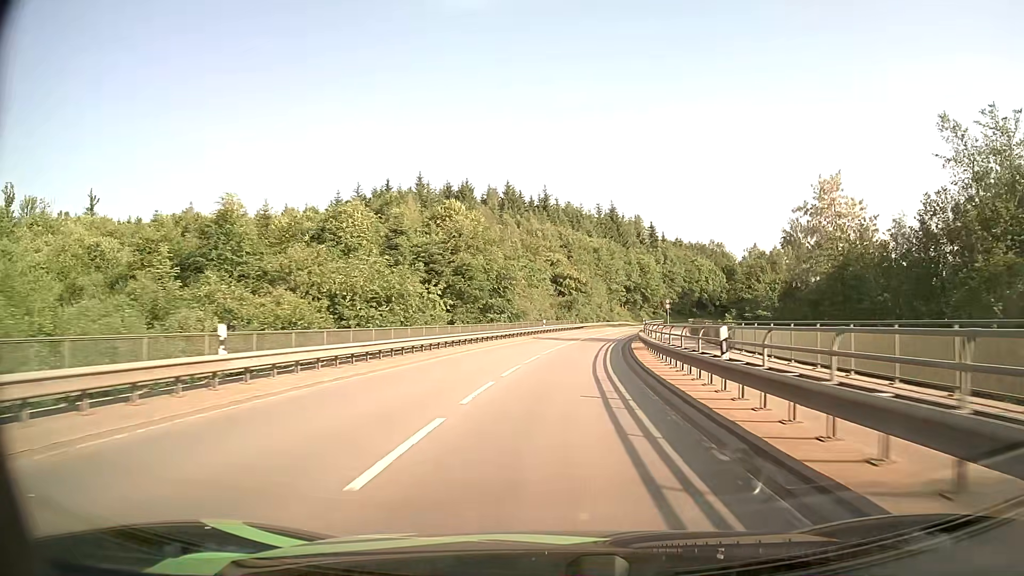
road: secondary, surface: asphalt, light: Day
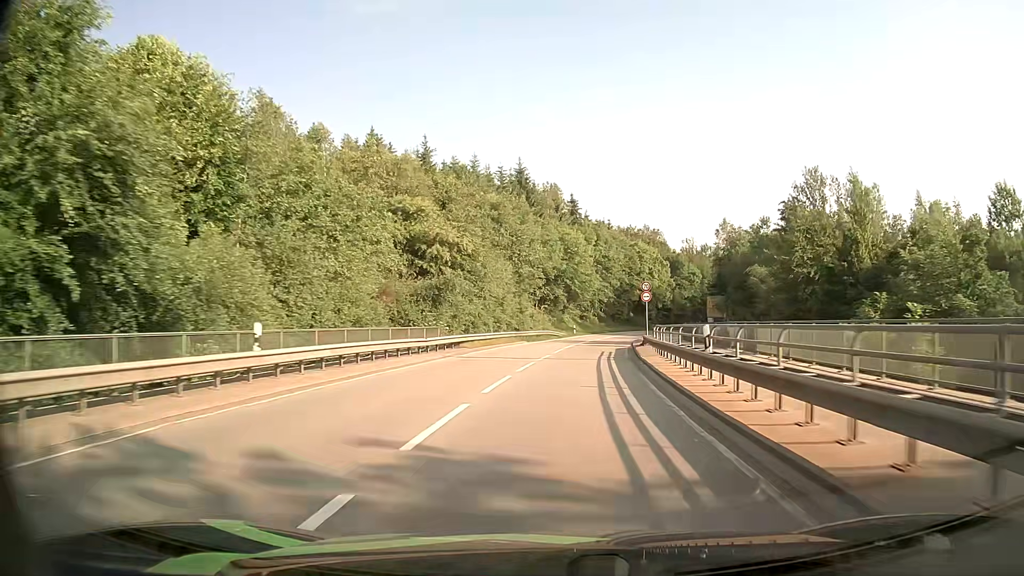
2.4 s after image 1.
(+3.3, +46.1) m; +8°
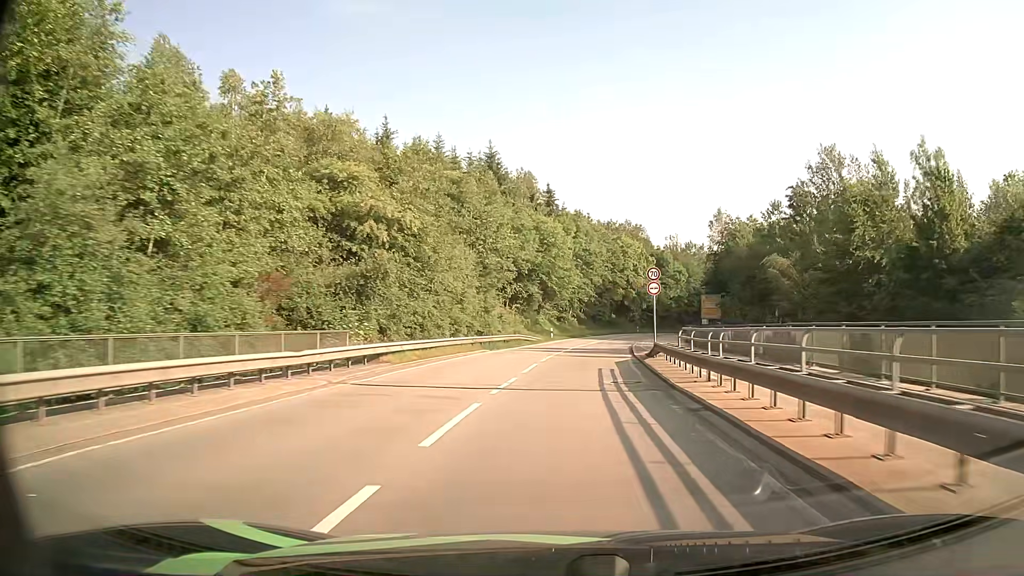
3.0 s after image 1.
(+0.2, +11.5) m; +2°
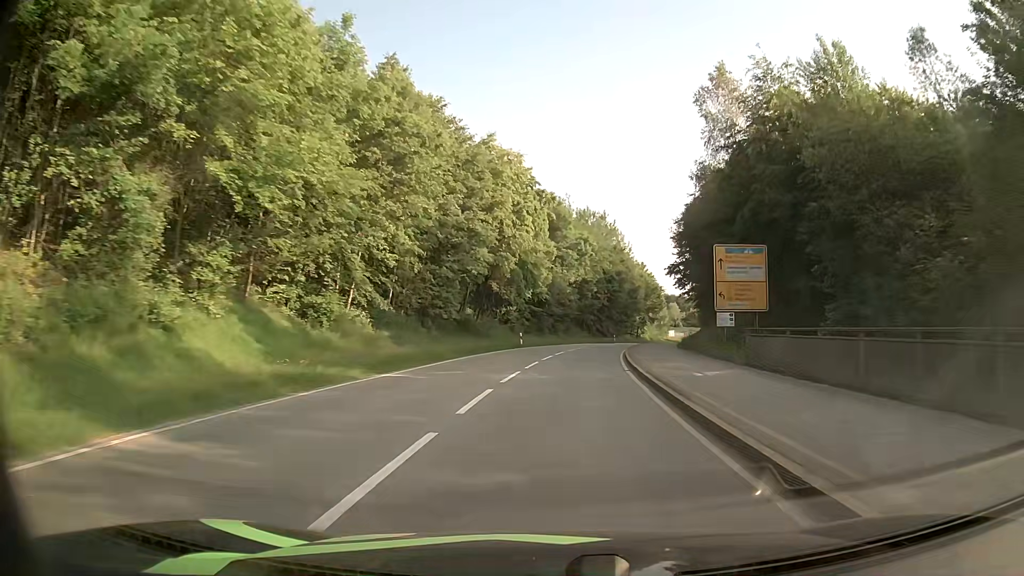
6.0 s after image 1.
(+5.9, +56.4) m; +12°
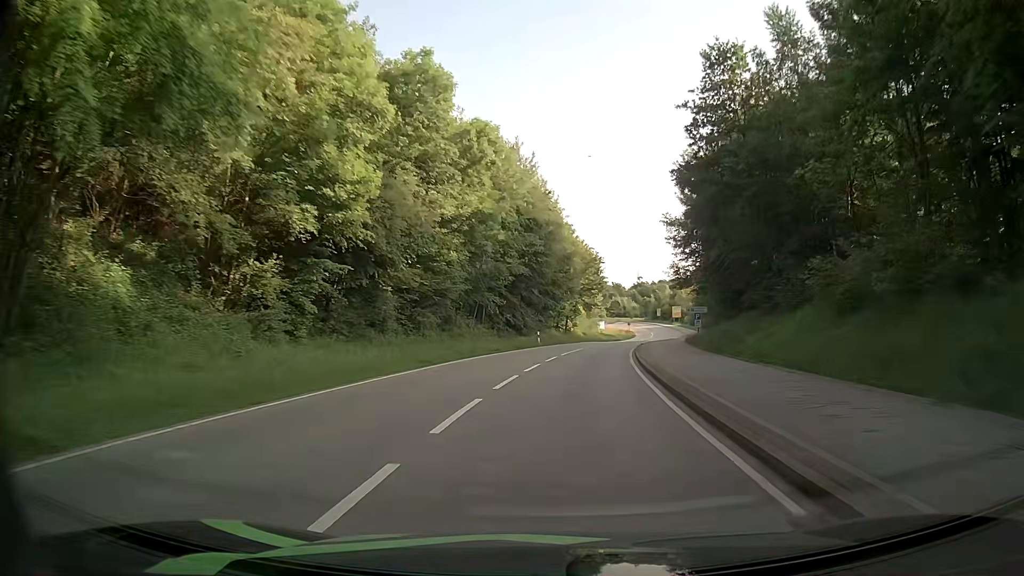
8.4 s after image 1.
(+3.0, +43.9) m; +8°
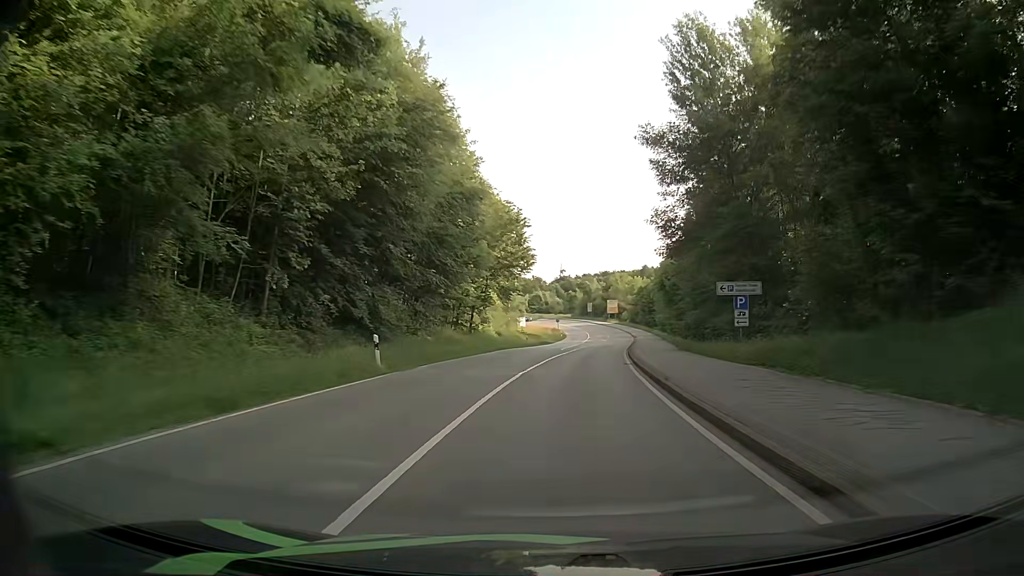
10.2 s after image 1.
(+1.6, +32.1) m; +6°
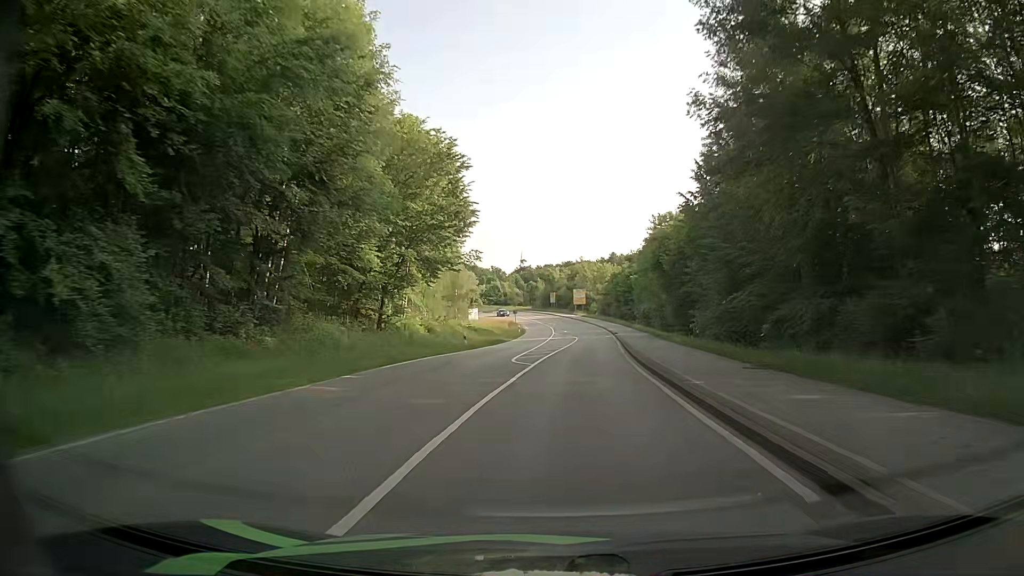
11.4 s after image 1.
(+0.9, +20.9) m; +4°
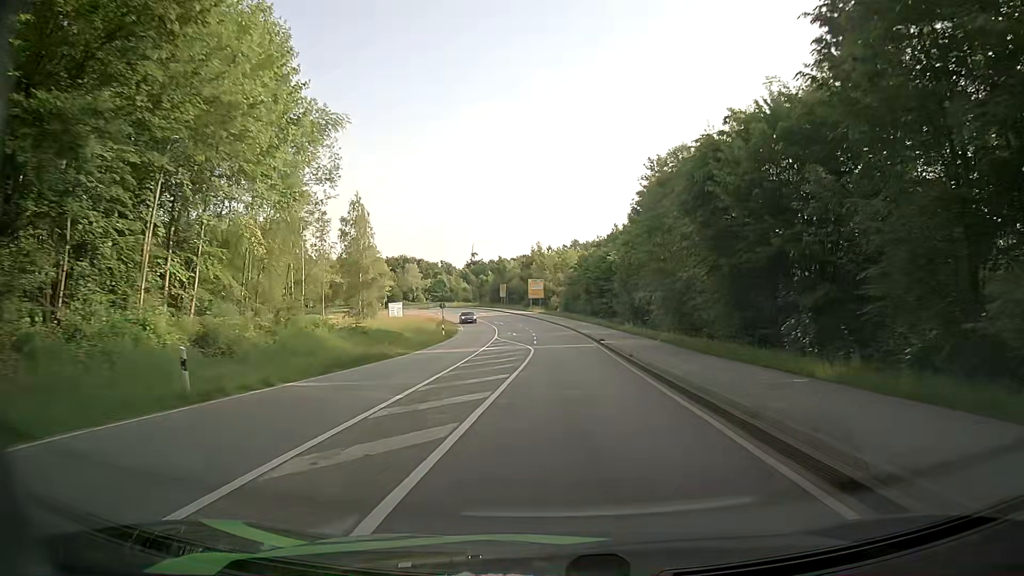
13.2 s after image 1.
(+1.1, +29.2) m; +4°
(0, +10) (0, +20) (0, +30) (-1, +40) (-1, +50) (-3, +60) (-4, +70) (-6, +80) (-8, +89) (-10, +99) m
